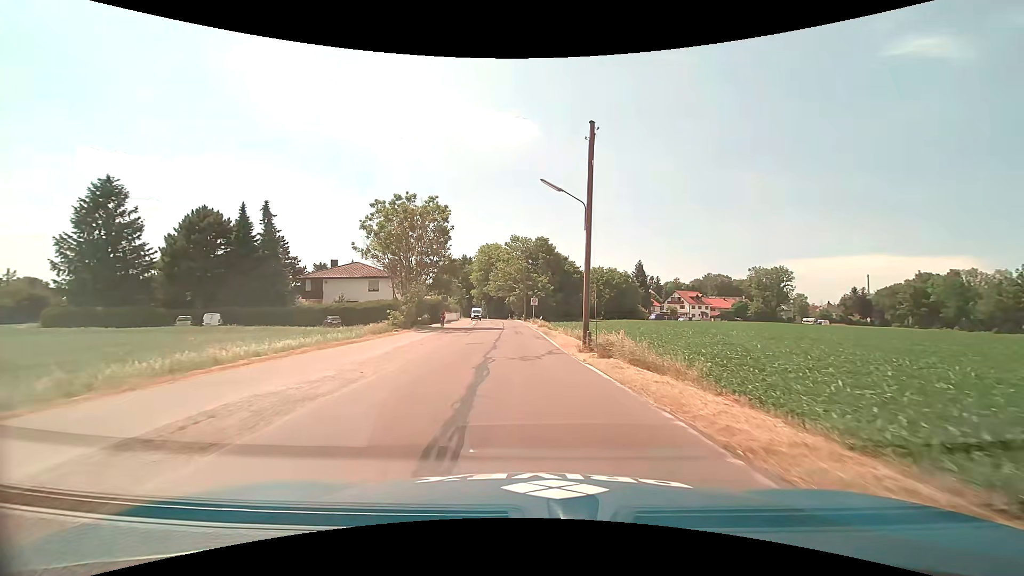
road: tertiary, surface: asphalt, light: Day
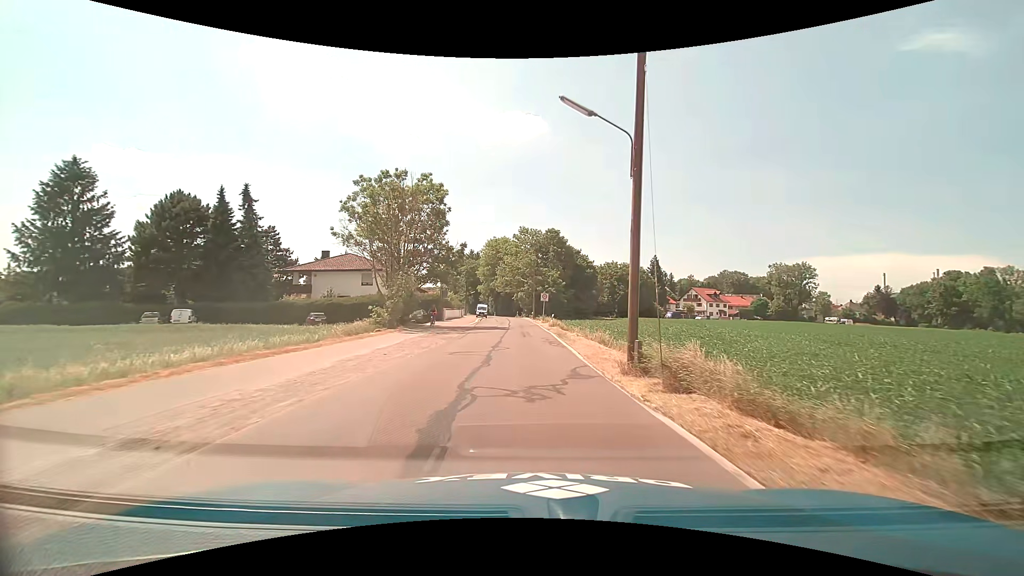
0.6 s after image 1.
(-0.1, +6.8) m; -1°
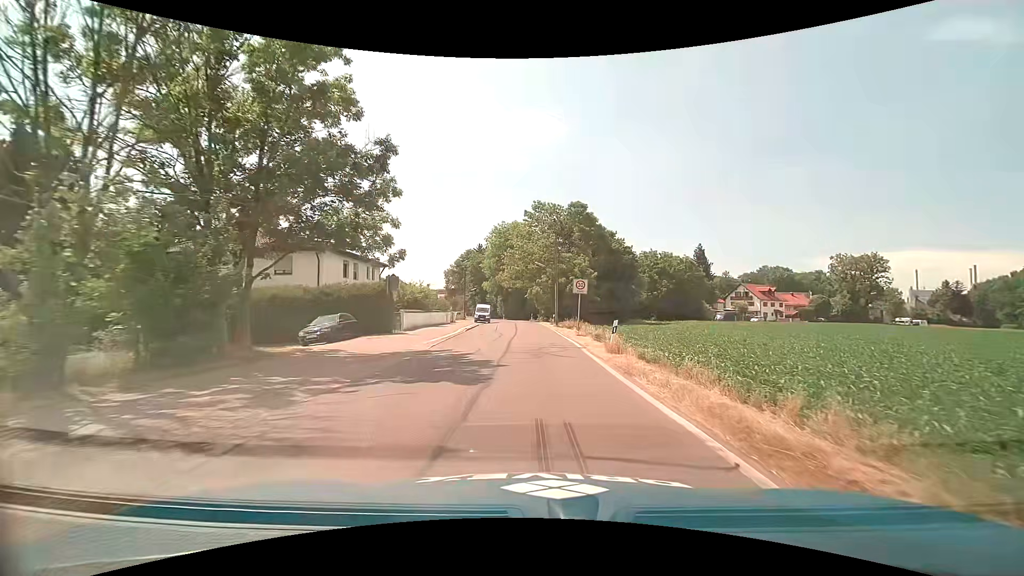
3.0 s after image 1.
(-0.4, +25.1) m; -2°
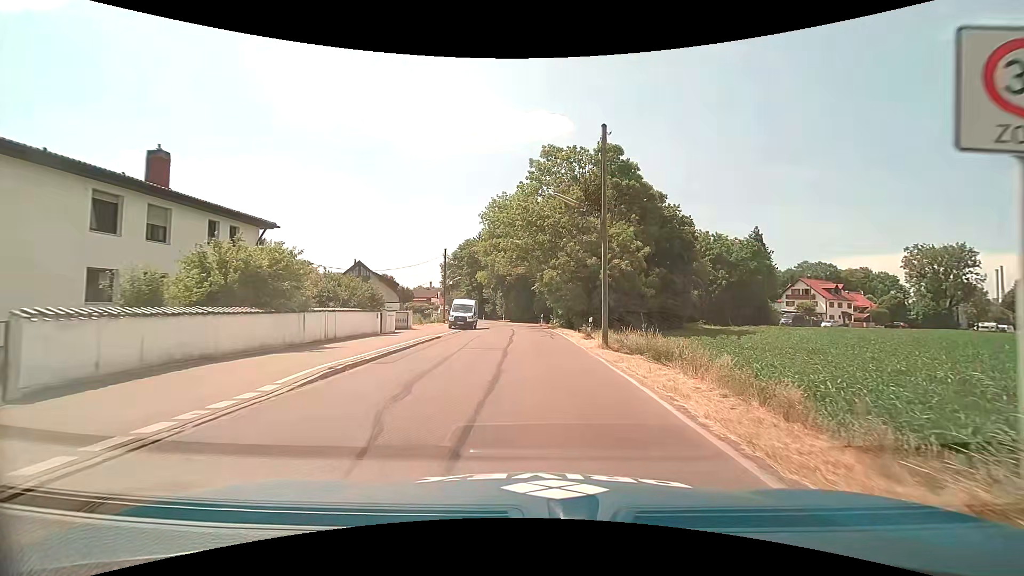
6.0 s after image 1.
(-0.2, +25.2) m; 0°
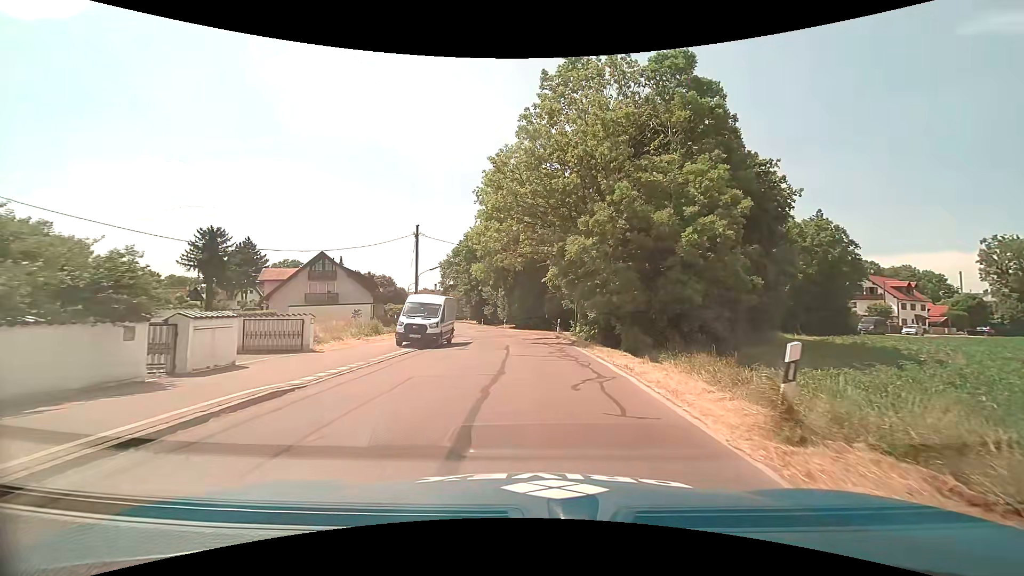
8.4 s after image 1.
(-0.3, +17.5) m; -2°
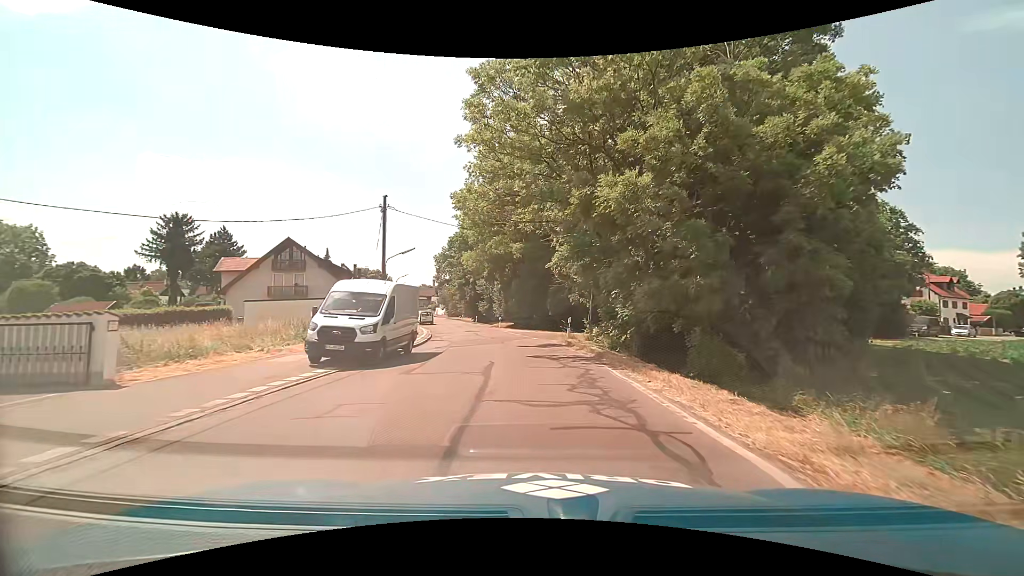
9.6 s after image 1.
(0.0, +9.0) m; 0°
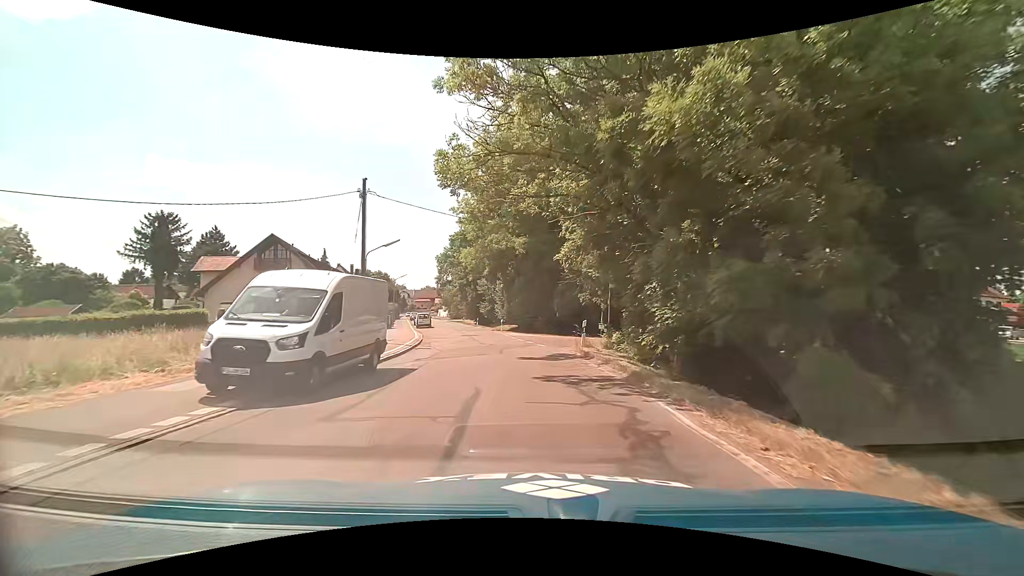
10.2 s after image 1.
(0.0, +4.6) m; 0°
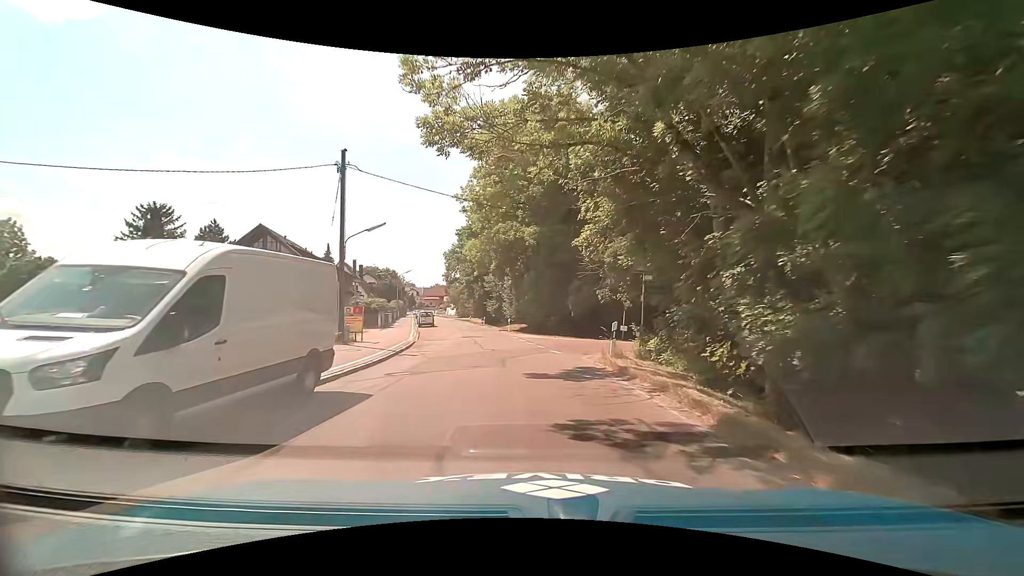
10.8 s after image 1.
(-0.1, +4.5) m; -2°
(0, +10) (-1, +20) (-3, +30) (-5, +40) (-6, +49) (-8, +59) (-10, +69) (-12, +79) (-14, +89) (-17, +98) m
